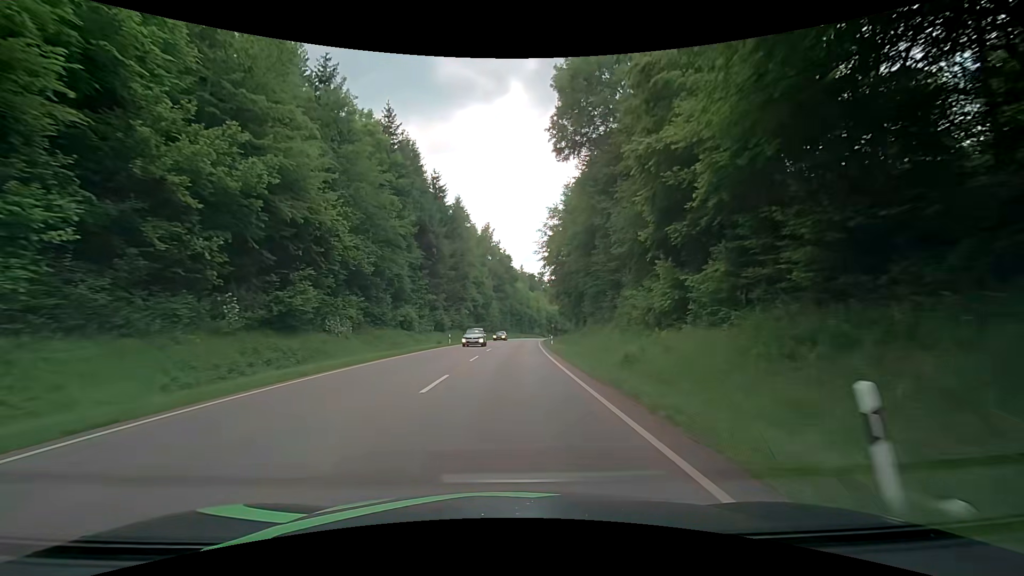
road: secondary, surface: asphalt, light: Day
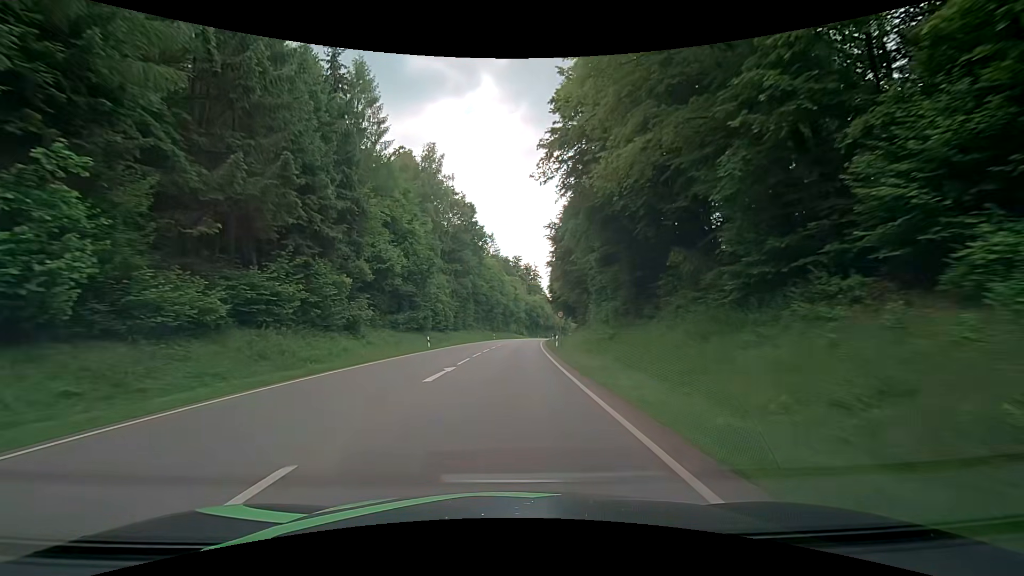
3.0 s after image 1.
(+1.7, +54.1) m; +3°
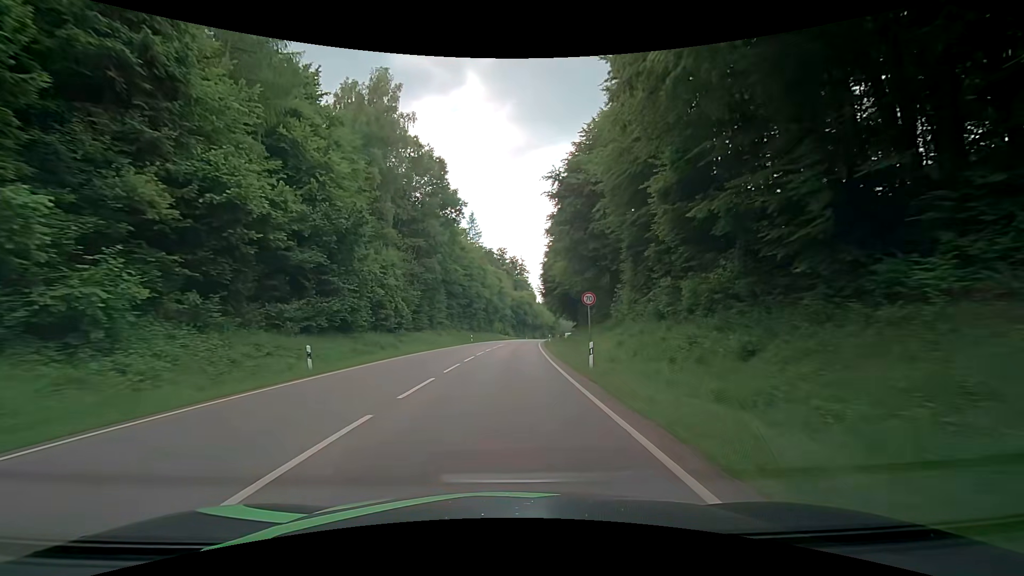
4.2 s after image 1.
(+0.2, +21.6) m; +2°
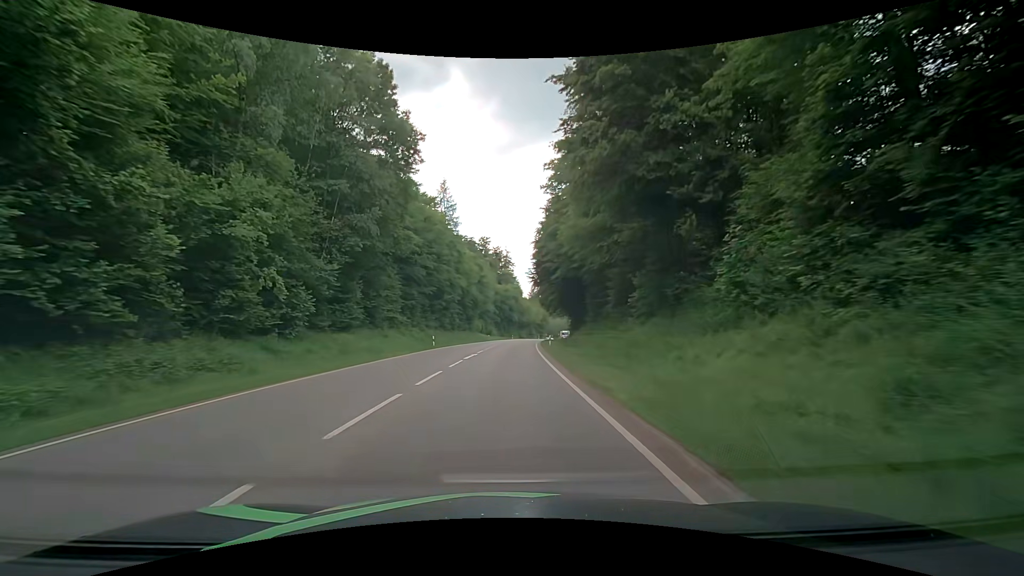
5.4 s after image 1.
(+0.3, +21.6) m; +1°
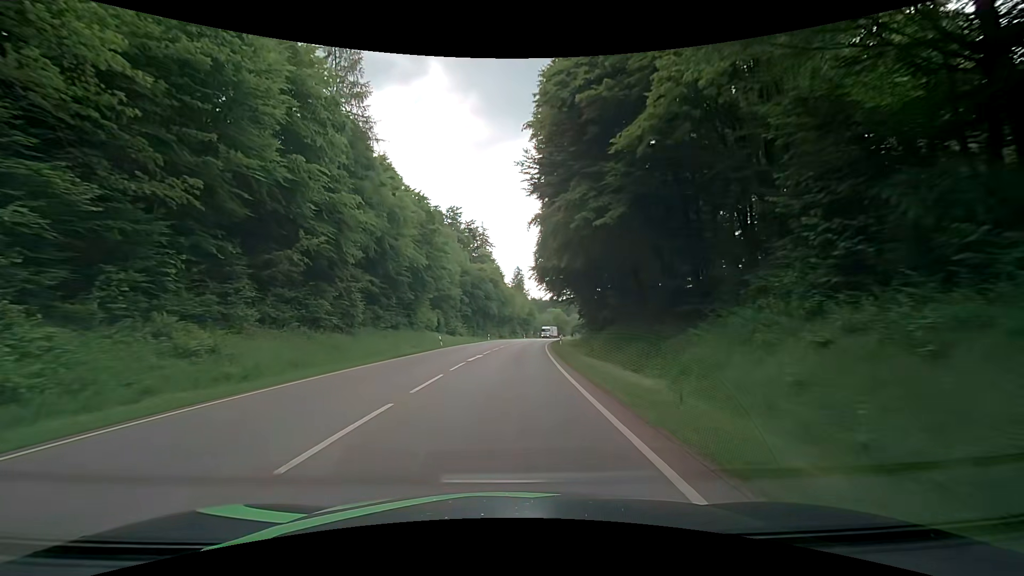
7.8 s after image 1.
(+1.2, +43.3) m; +2°
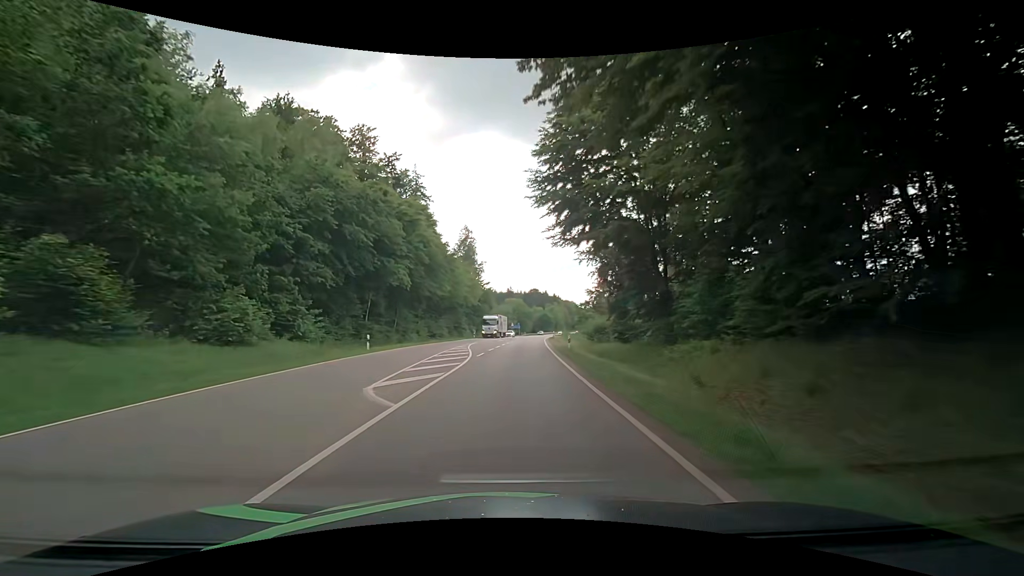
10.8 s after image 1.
(+2.8, +54.0) m; +5°
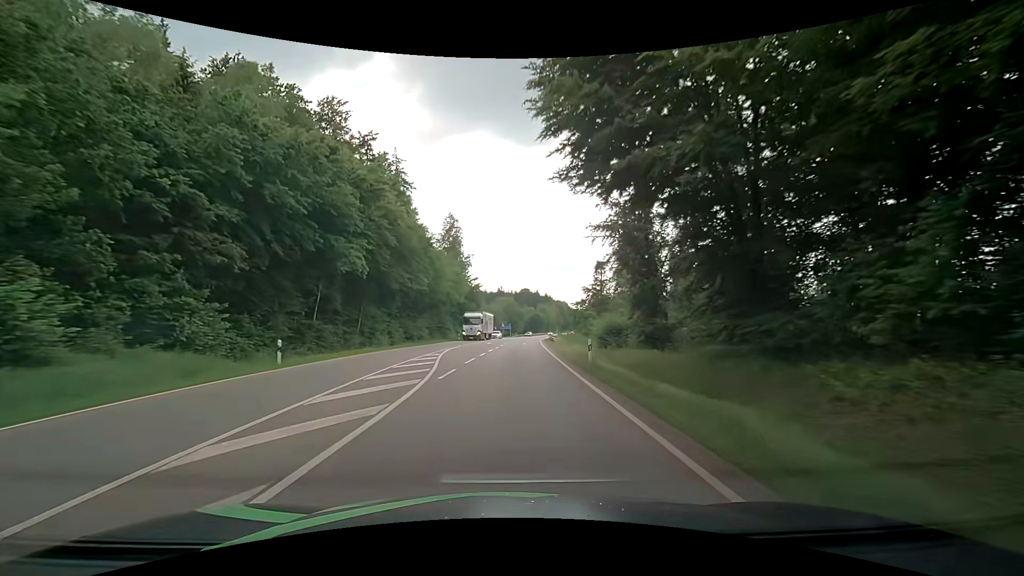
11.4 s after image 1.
(+0.1, +10.8) m; +1°
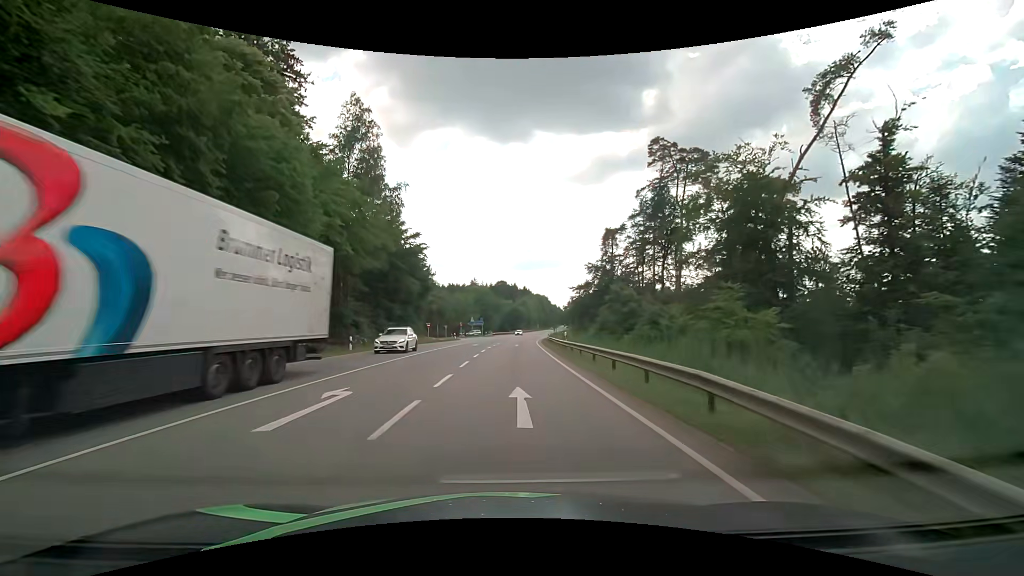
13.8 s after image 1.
(+1.6, +43.2) m; +3°
(0, +10) (0, +20) (0, +30) (+1, +40) (+1, +50) (+2, +60) (+2, +70) (+3, +80) (+4, +90) (+5, +100) m
